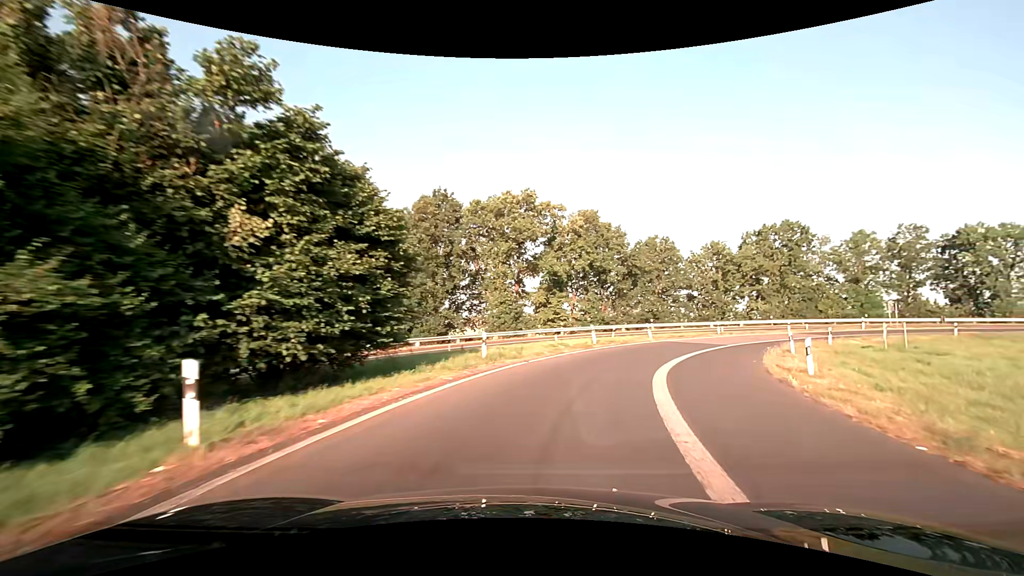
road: motorway_link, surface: asphalt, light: Day
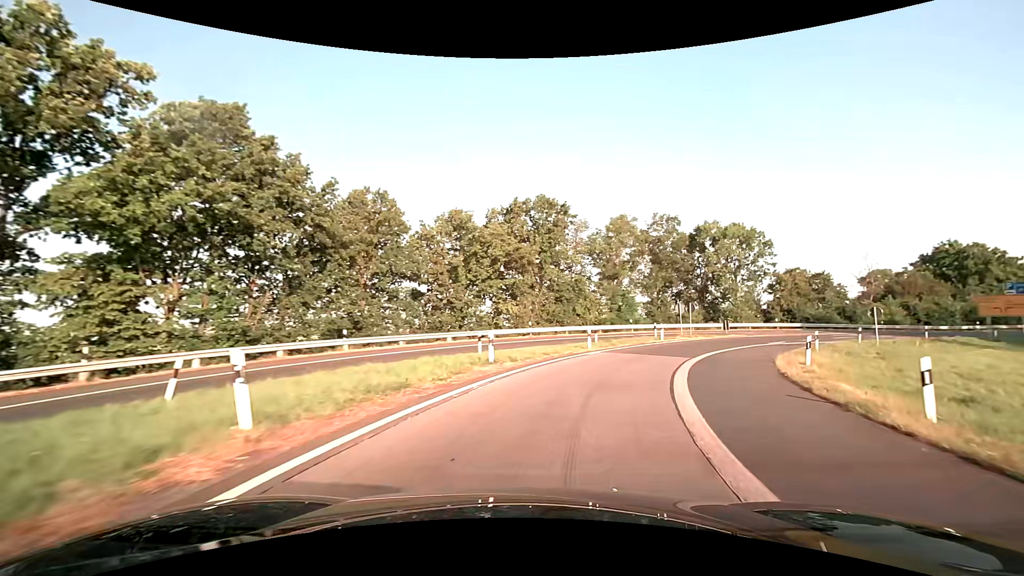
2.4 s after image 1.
(+7.4, +26.7) m; +31°
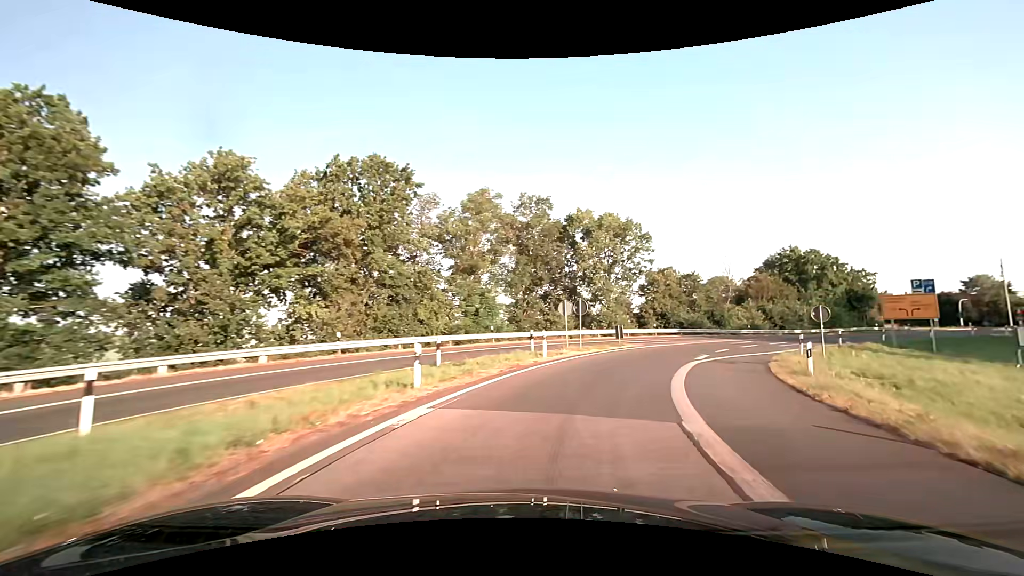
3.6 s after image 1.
(+2.0, +13.8) m; +16°
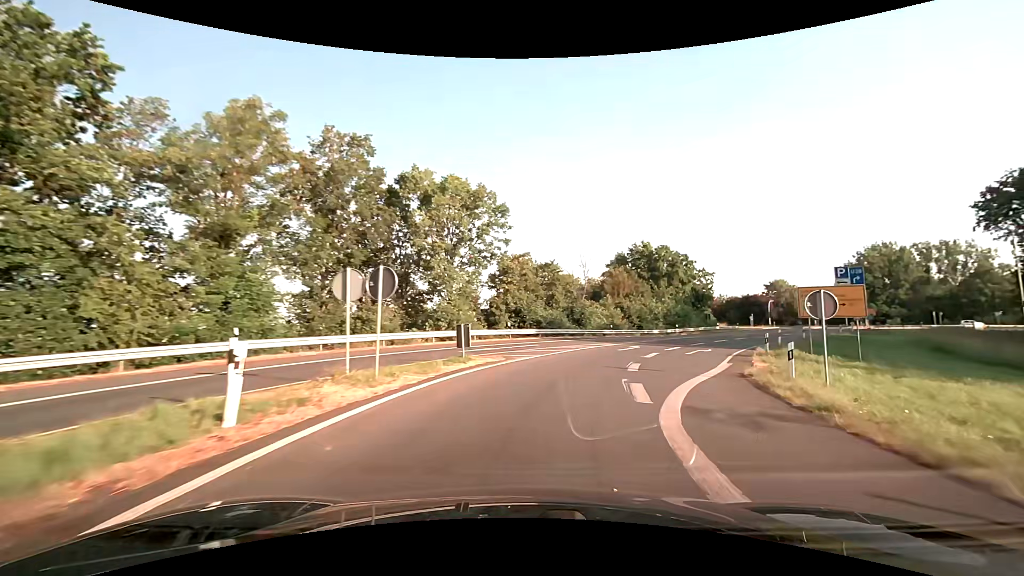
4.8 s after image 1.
(+2.1, +13.7) m; +18°
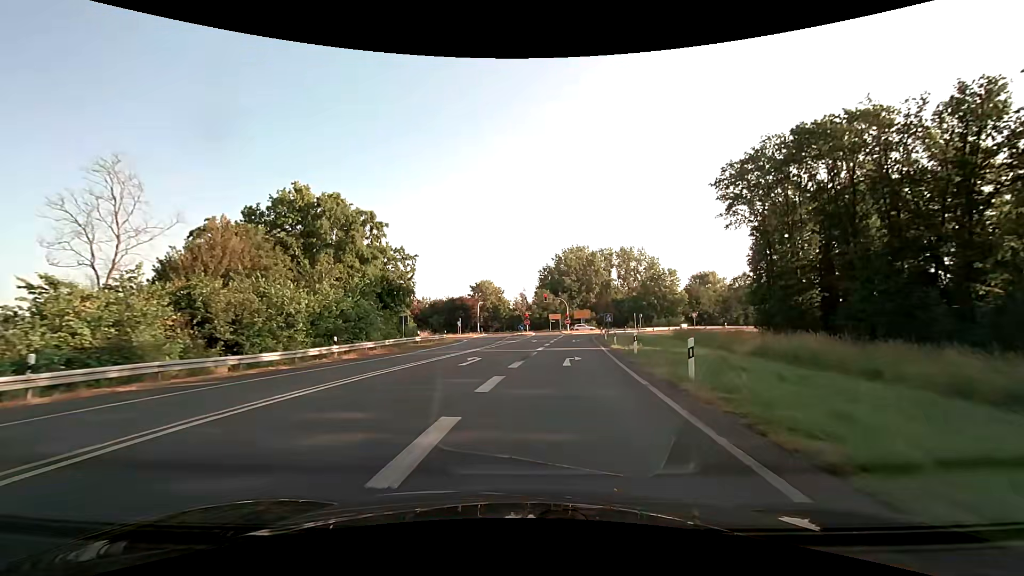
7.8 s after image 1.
(+11.8, +32.6) m; +33°
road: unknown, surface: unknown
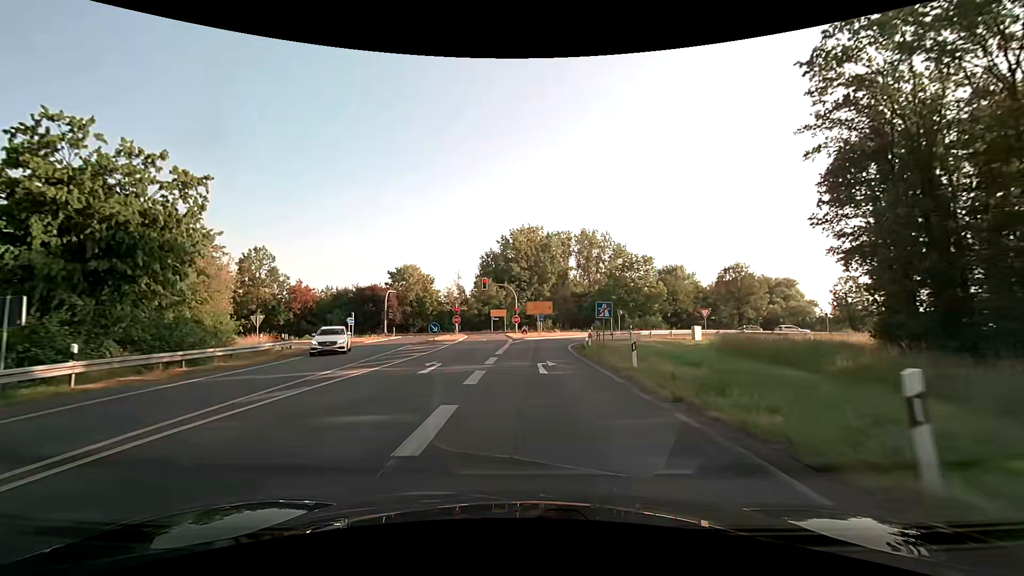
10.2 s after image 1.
(+2.1, +28.8) m; +7°
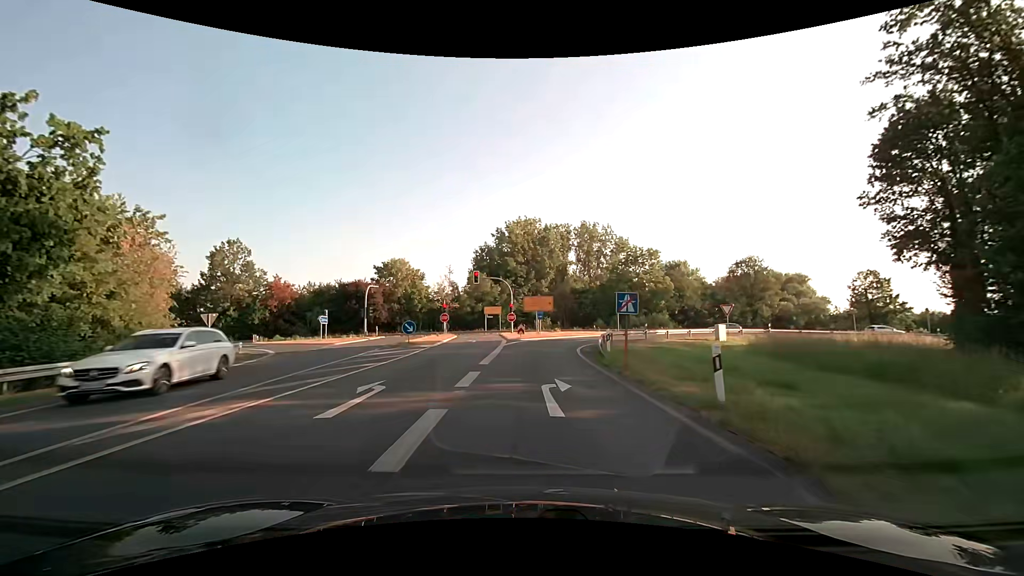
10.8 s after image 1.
(0.0, +6.6) m; +1°
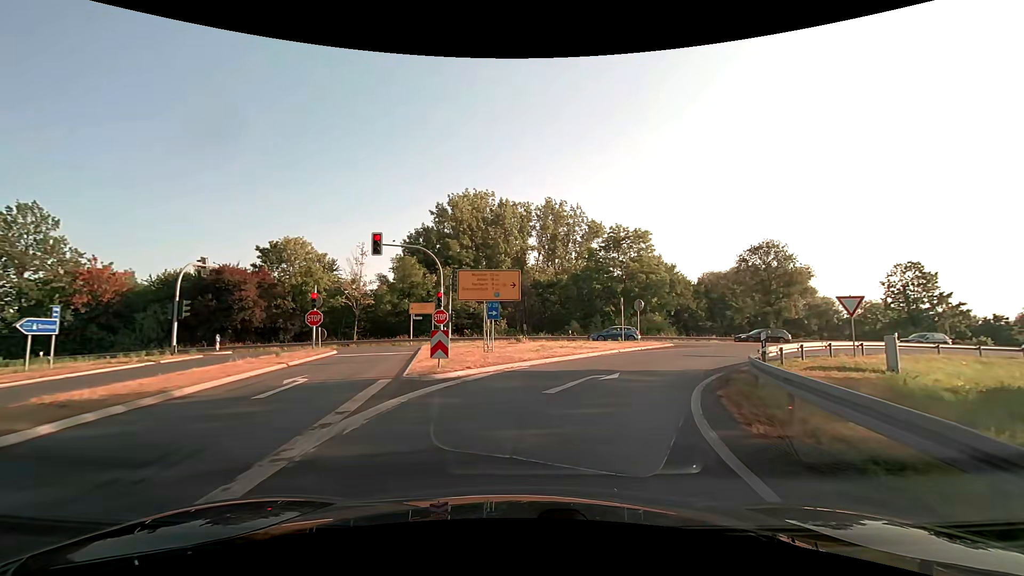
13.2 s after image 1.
(+0.4, +23.7) m; +5°
(+1, +10) (+5, +19) (+11, +27) (+19, +33) (+28, +37) (+37, +40) (+47, +41) (+57, +43) (+67, +44) (+77, +46) m
